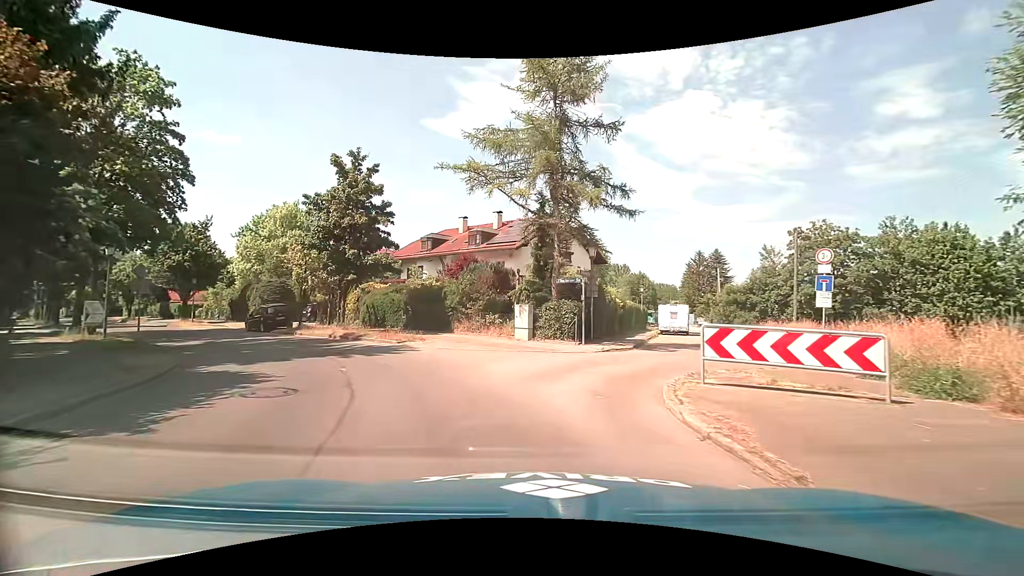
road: tertiary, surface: asphalt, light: Day
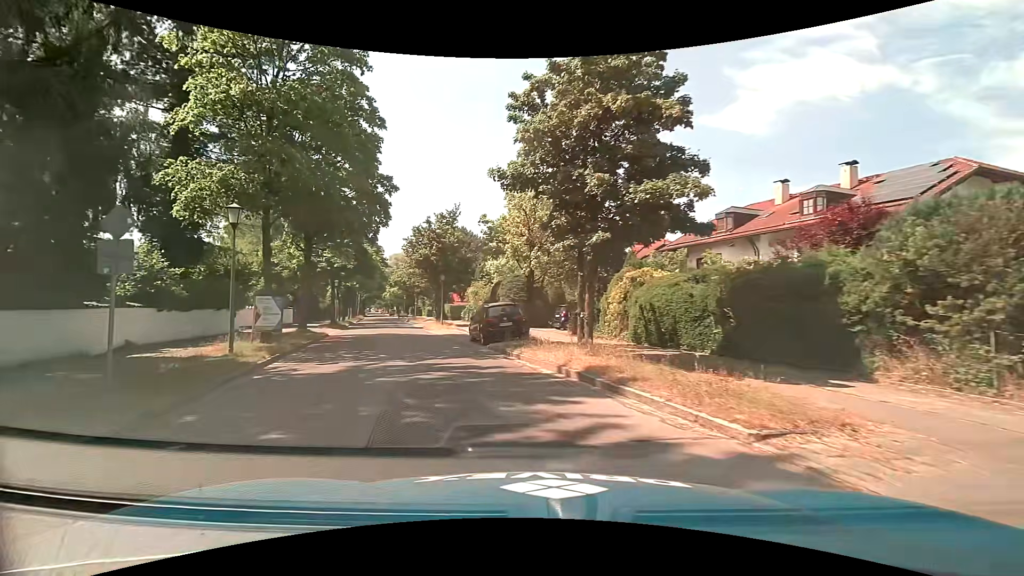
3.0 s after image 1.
(-3.2, +13.7) m; -30°
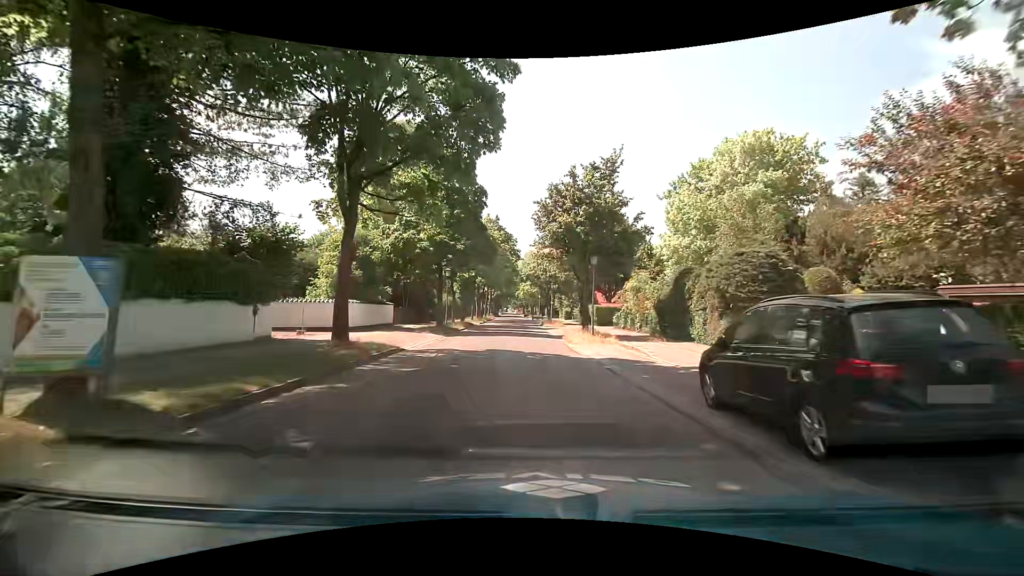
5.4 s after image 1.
(-3.0, +14.1) m; -17°
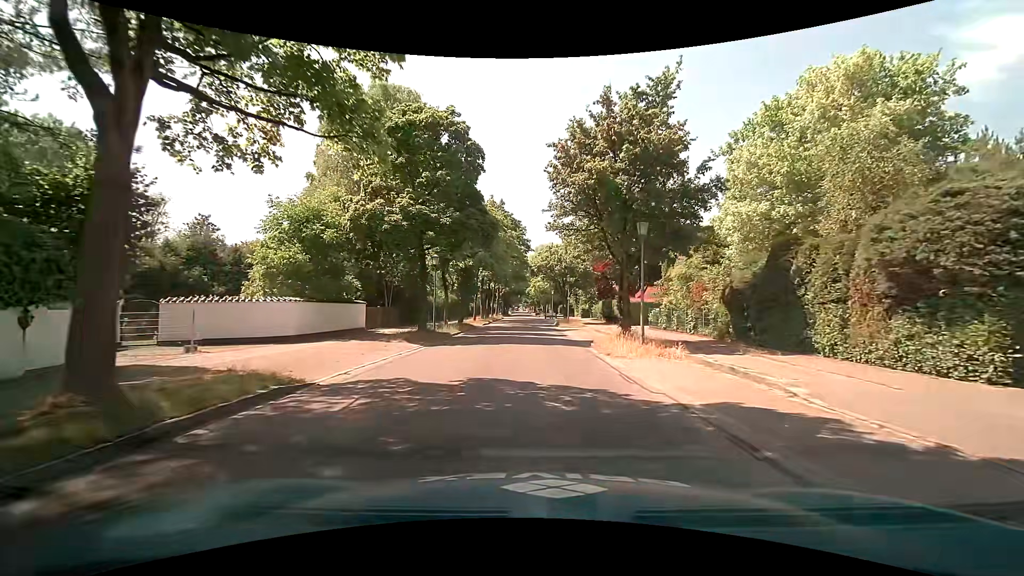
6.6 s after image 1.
(0.0, +8.5) m; -1°
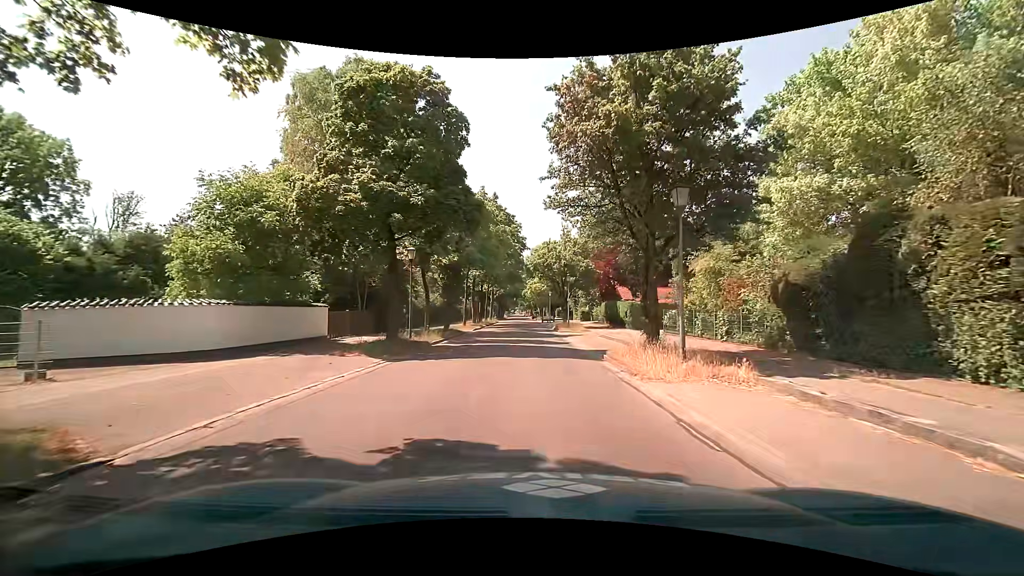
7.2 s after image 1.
(0.0, +4.6) m; 0°
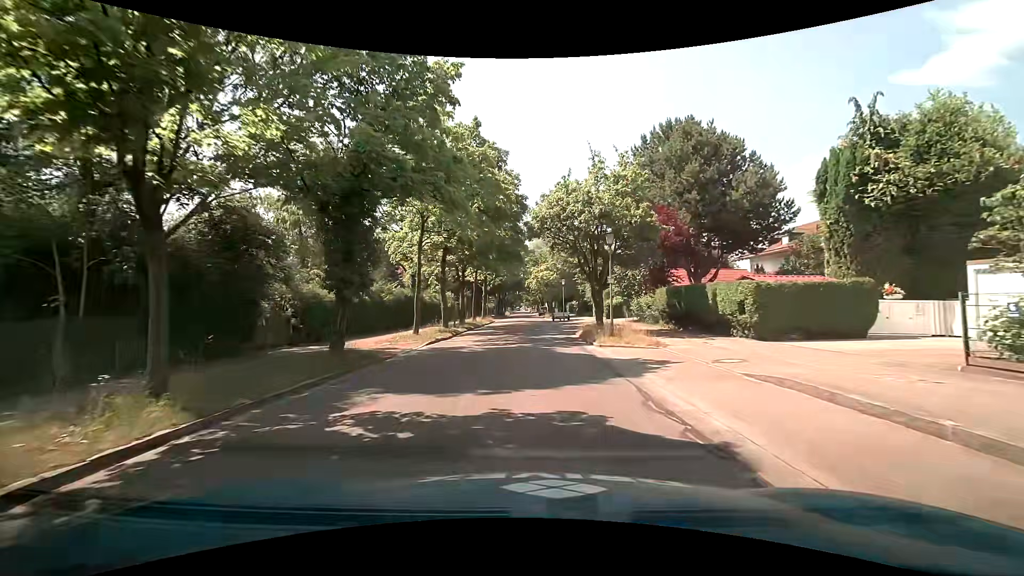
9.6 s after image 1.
(+0.1, +19.2) m; 0°
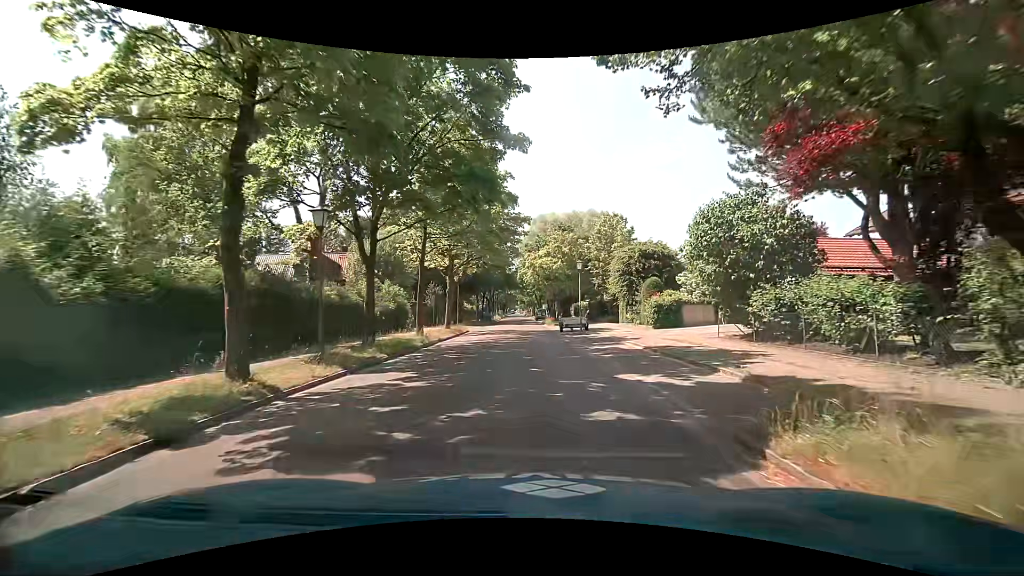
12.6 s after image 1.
(-0.1, +21.1) m; +1°
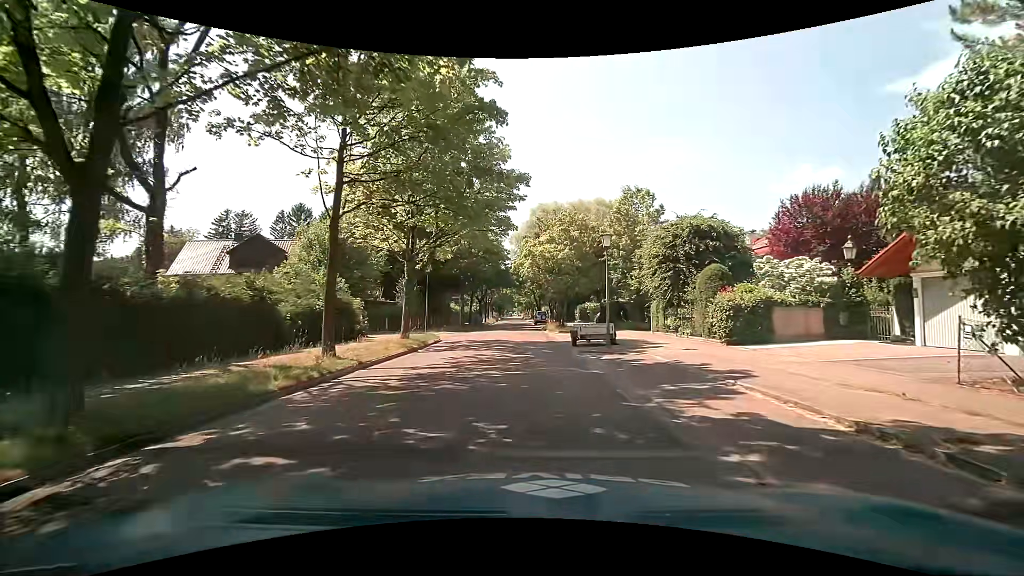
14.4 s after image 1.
(-0.1, +11.1) m; 0°
